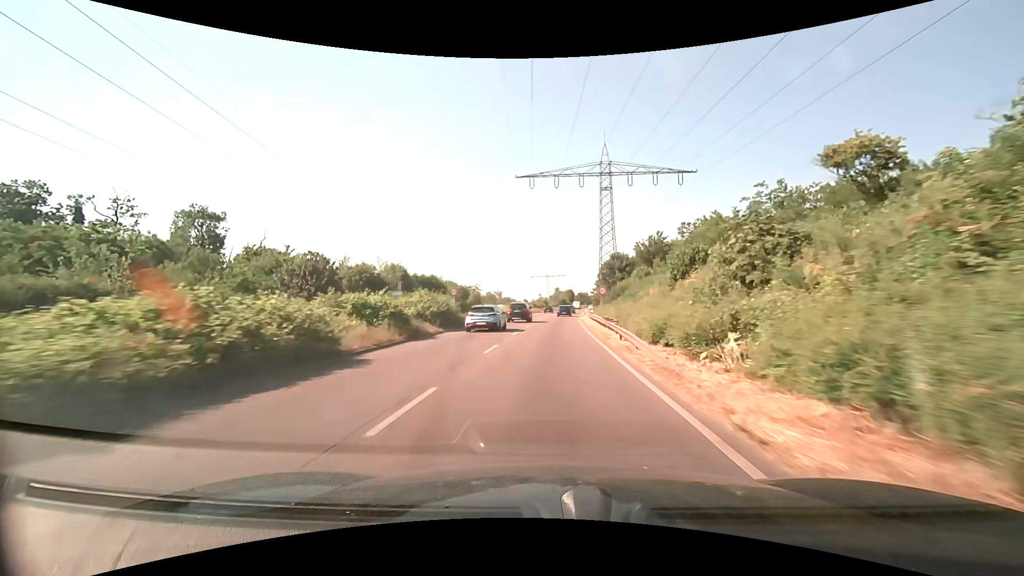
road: trunk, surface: asphalt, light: Day
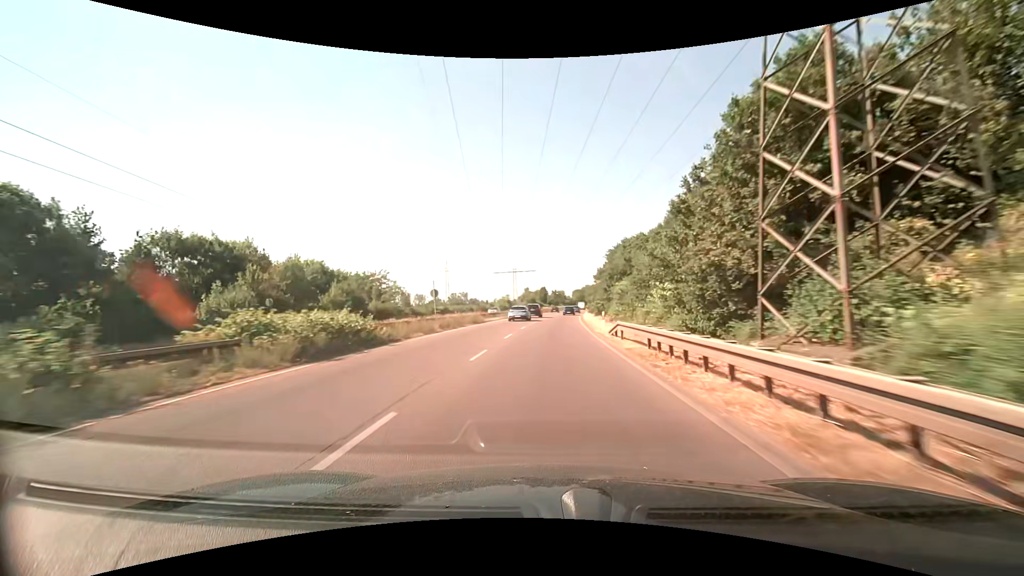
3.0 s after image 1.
(+1.9, +55.9) m; +3°
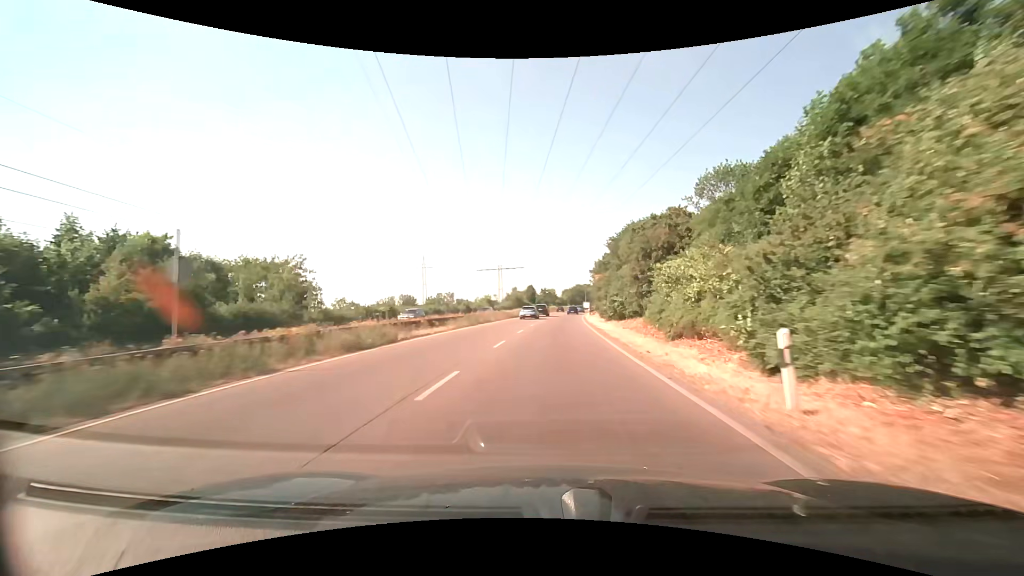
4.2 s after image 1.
(+0.2, +23.3) m; +1°
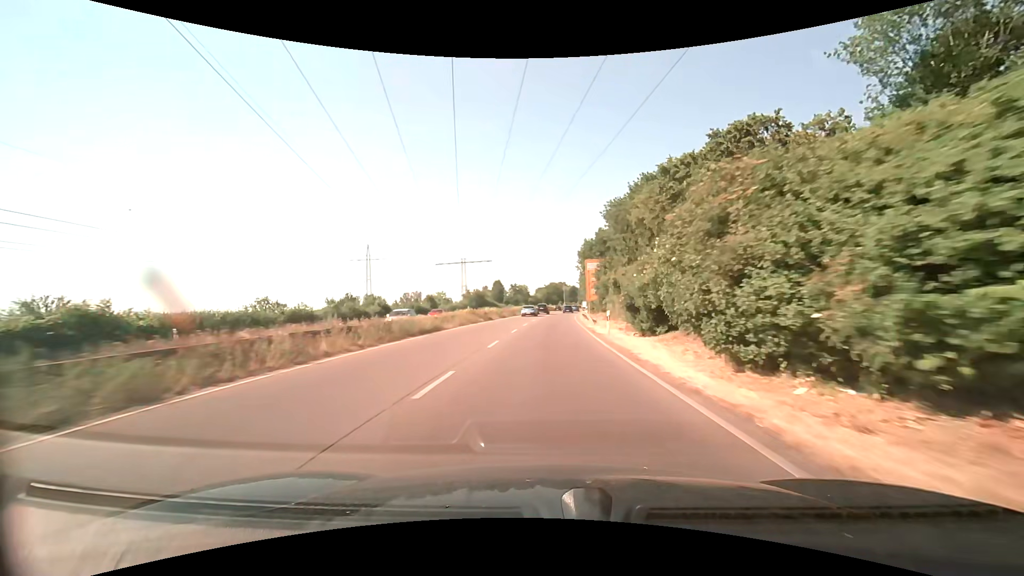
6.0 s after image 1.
(+0.9, +35.8) m; +3°
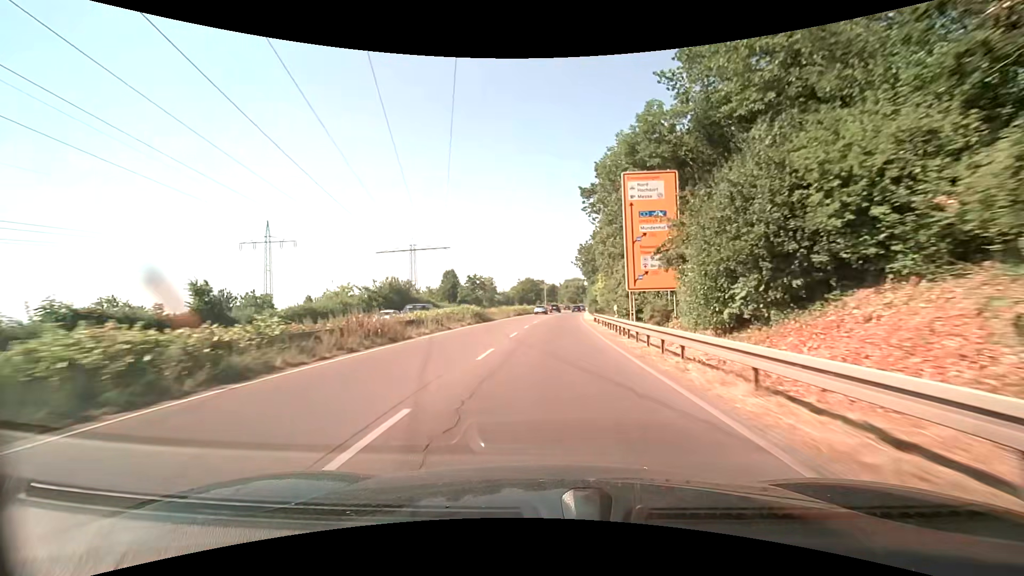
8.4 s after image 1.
(+0.9, +48.7) m; +3°
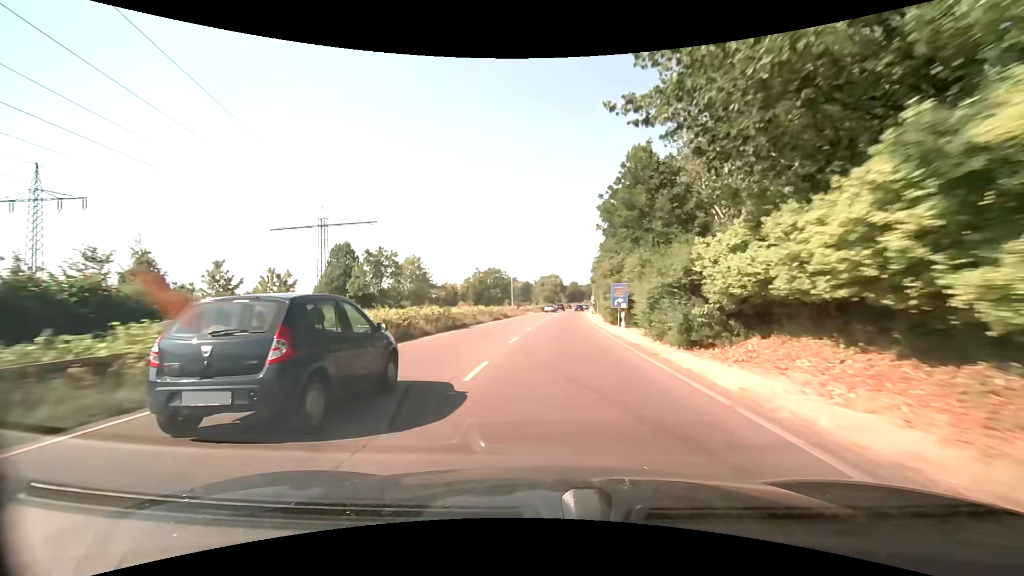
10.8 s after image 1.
(+1.1, +48.6) m; +3°
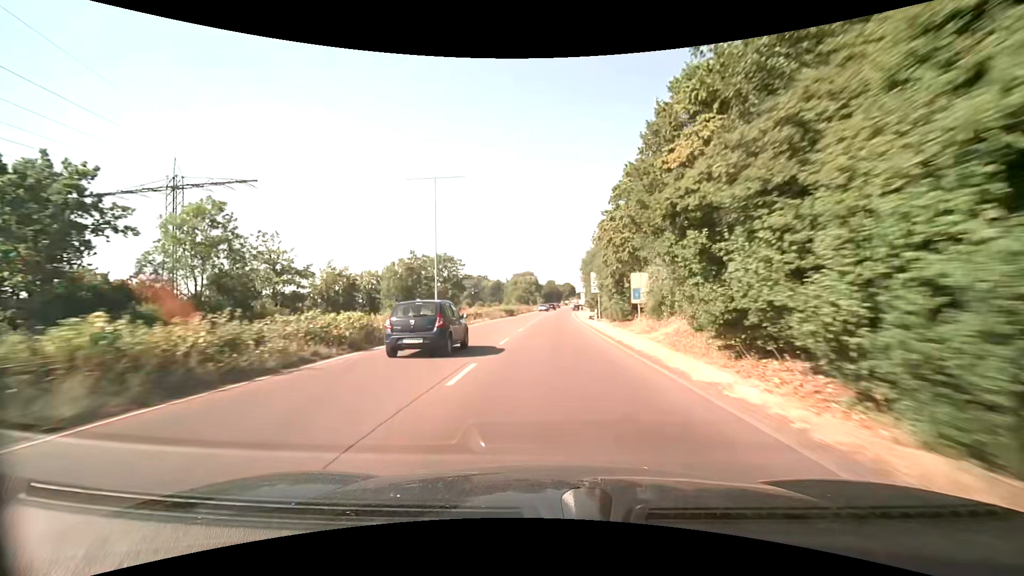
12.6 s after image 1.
(+1.1, +36.4) m; +3°
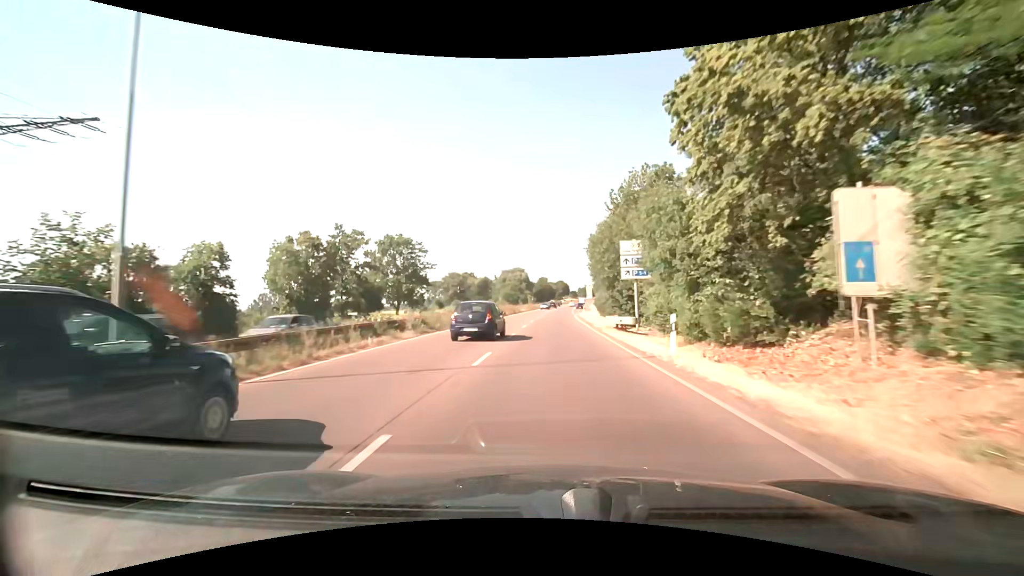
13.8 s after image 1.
(+0.1, +24.2) m; +1°
(0, +10) (0, +20) (0, +30) (+1, +40) (+1, +50) (+2, +60) (+2, +70) (+3, +80) (+4, +90) (+4, +100) m
